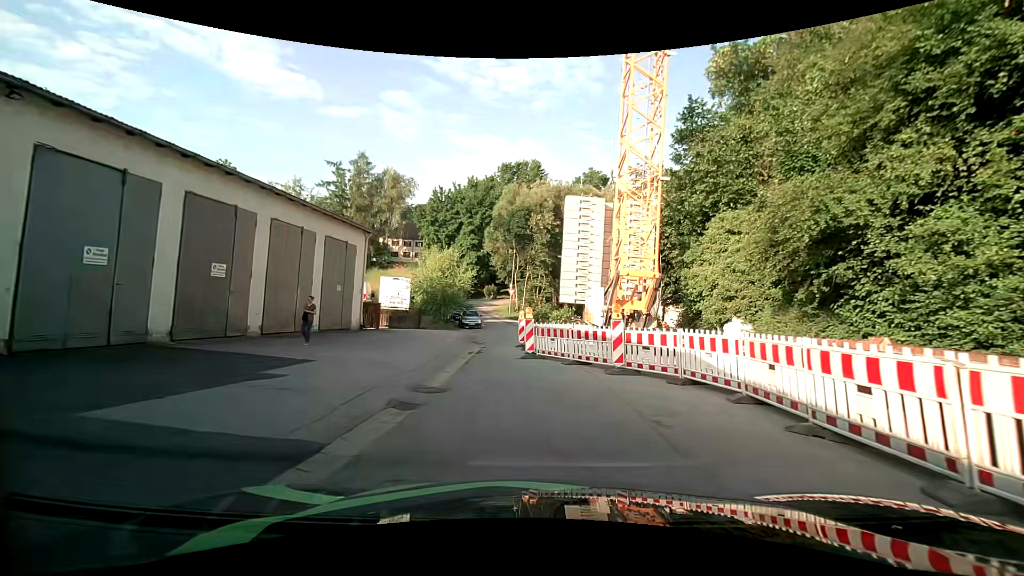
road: residential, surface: asphalt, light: Day
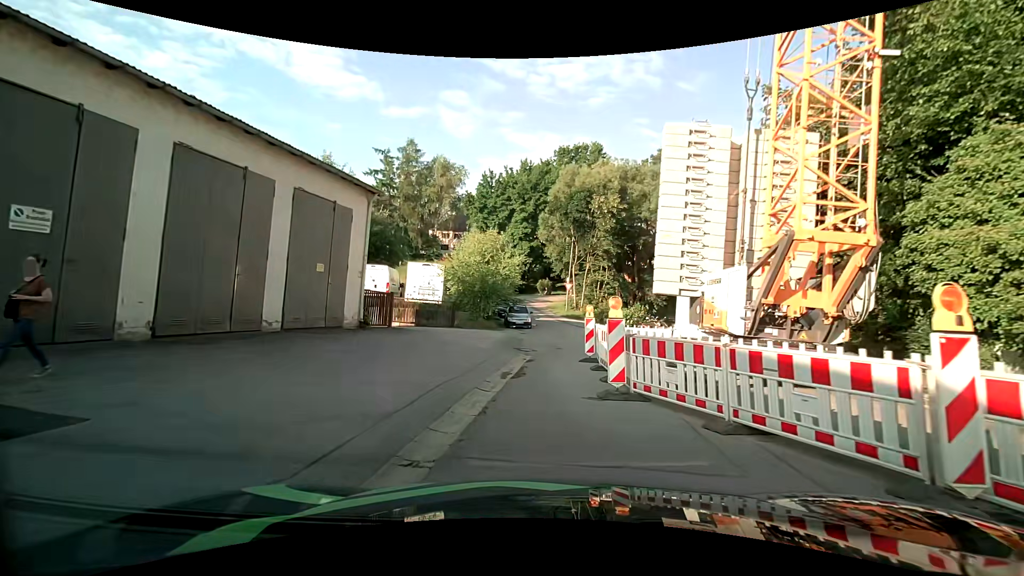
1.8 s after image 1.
(-0.4, +8.0) m; -6°
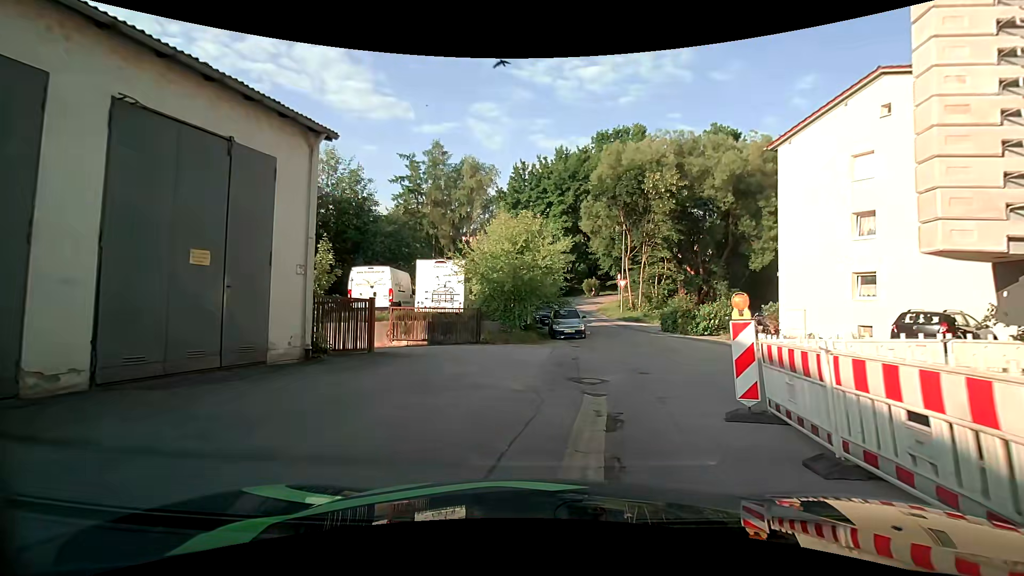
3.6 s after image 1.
(-0.3, +7.9) m; -2°
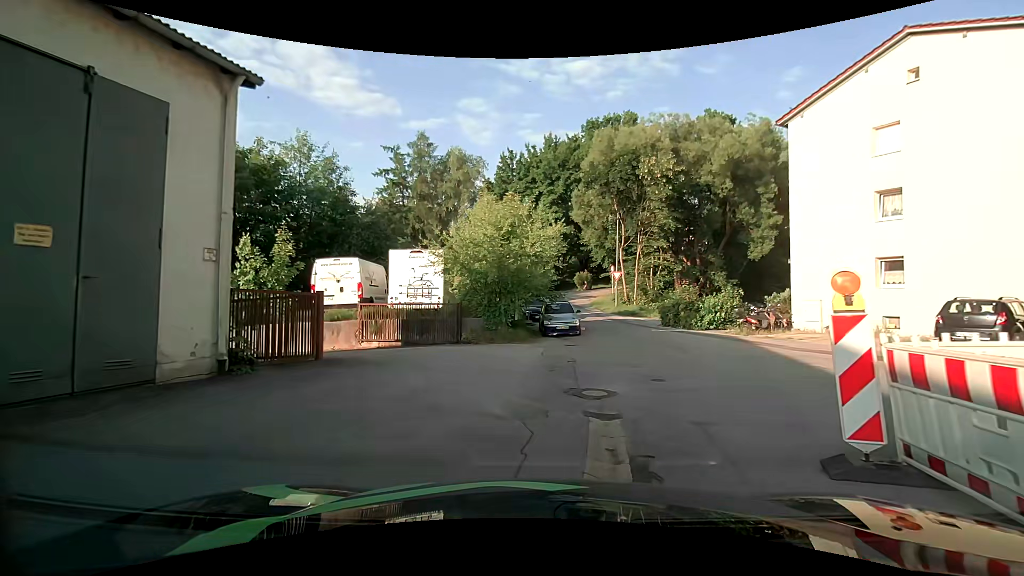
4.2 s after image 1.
(0.0, +2.6) m; 0°
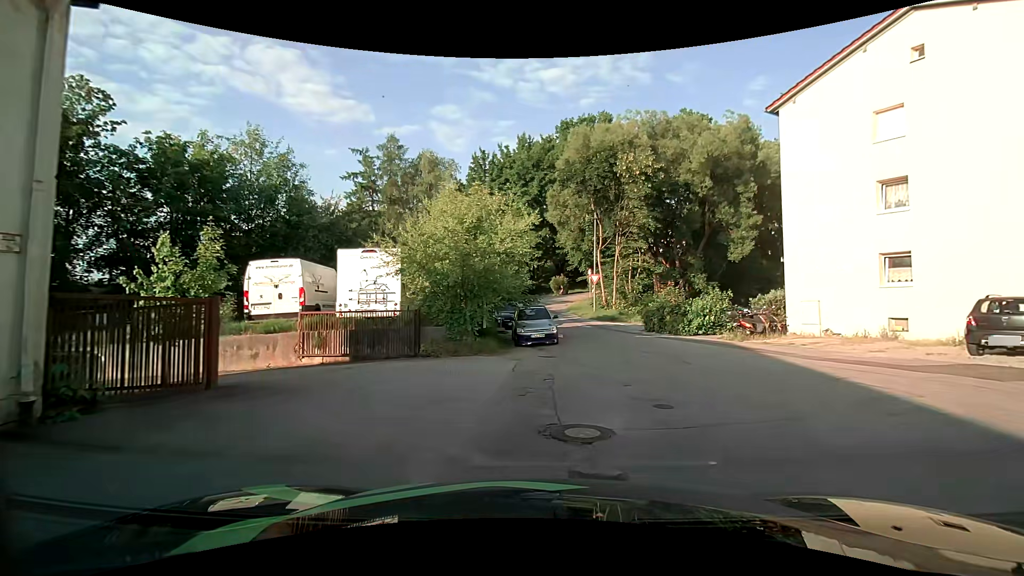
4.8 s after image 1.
(0.0, +2.6) m; +2°
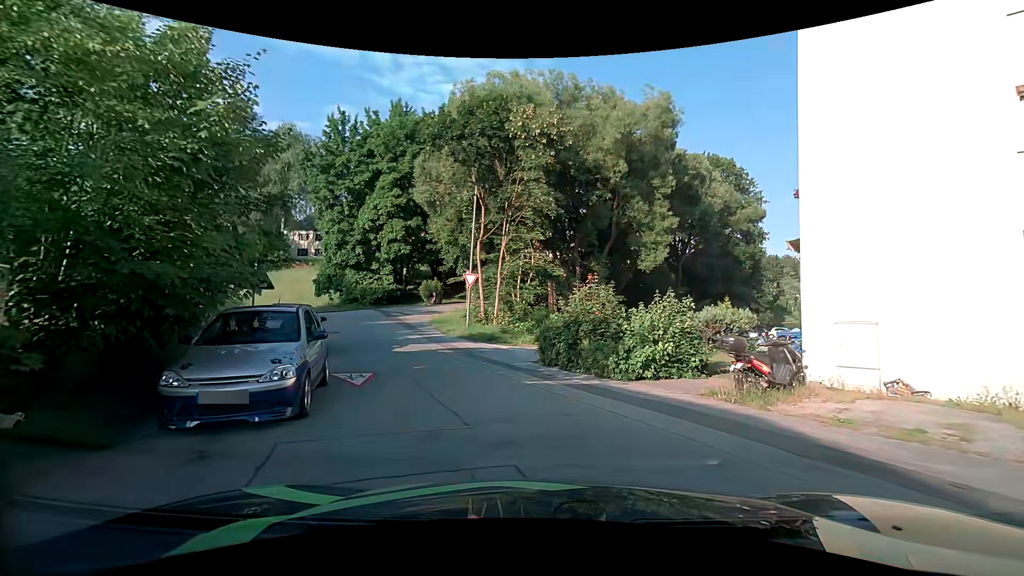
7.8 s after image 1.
(+1.7, +12.3) m; +14°
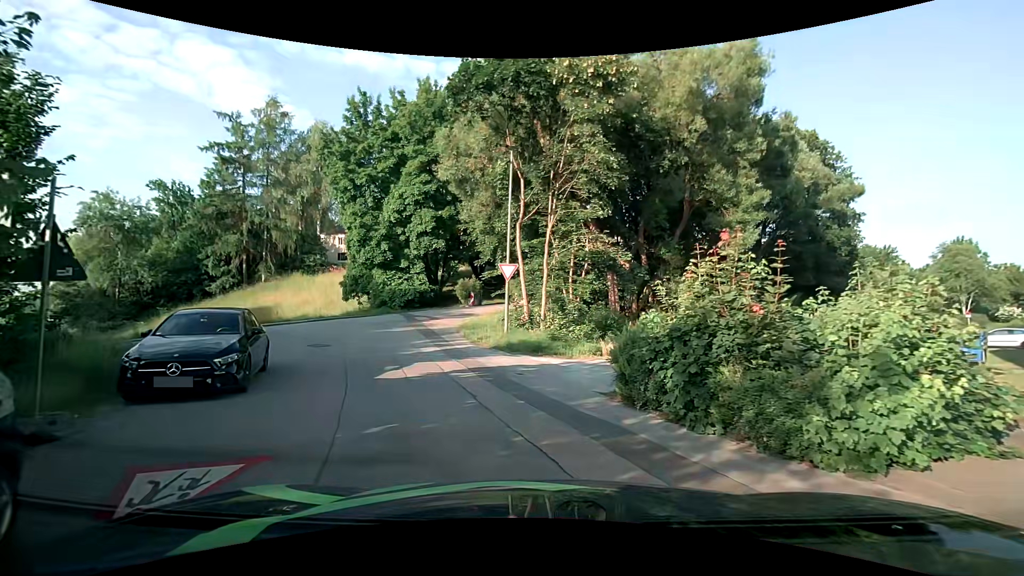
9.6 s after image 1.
(-0.3, +6.5) m; -6°
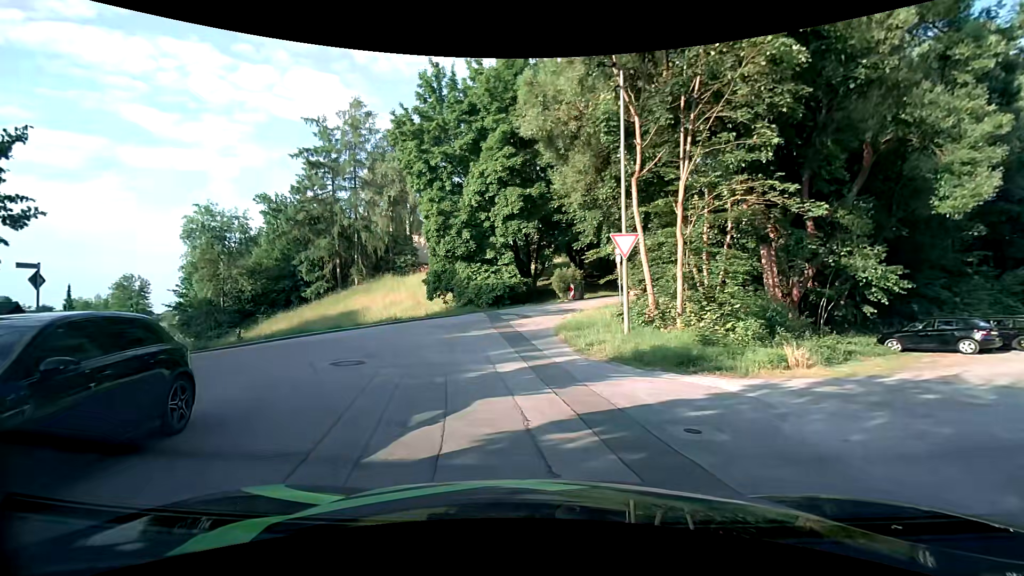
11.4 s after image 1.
(-0.7, +6.4) m; -11°
